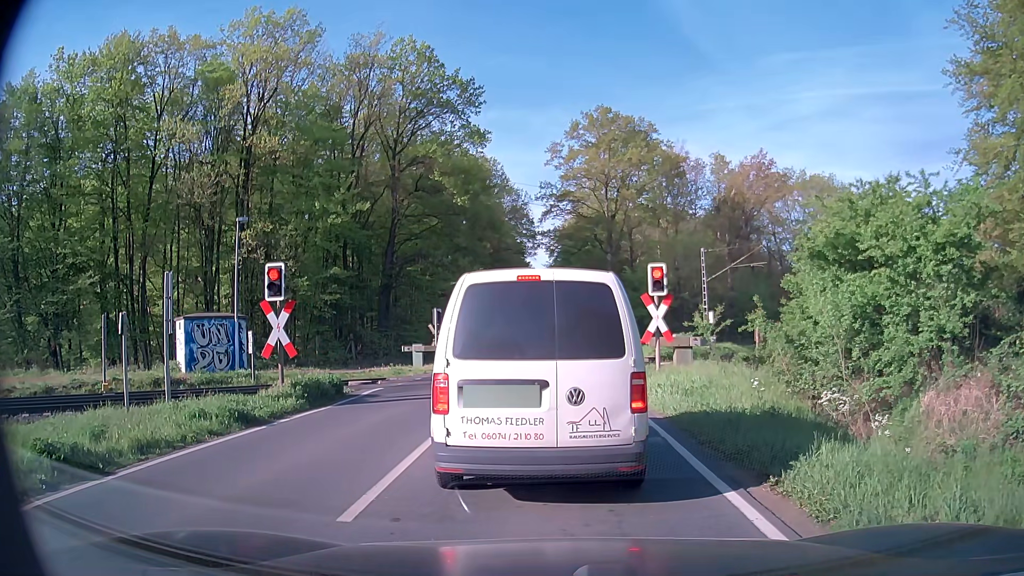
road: secondary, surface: asphalt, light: Day
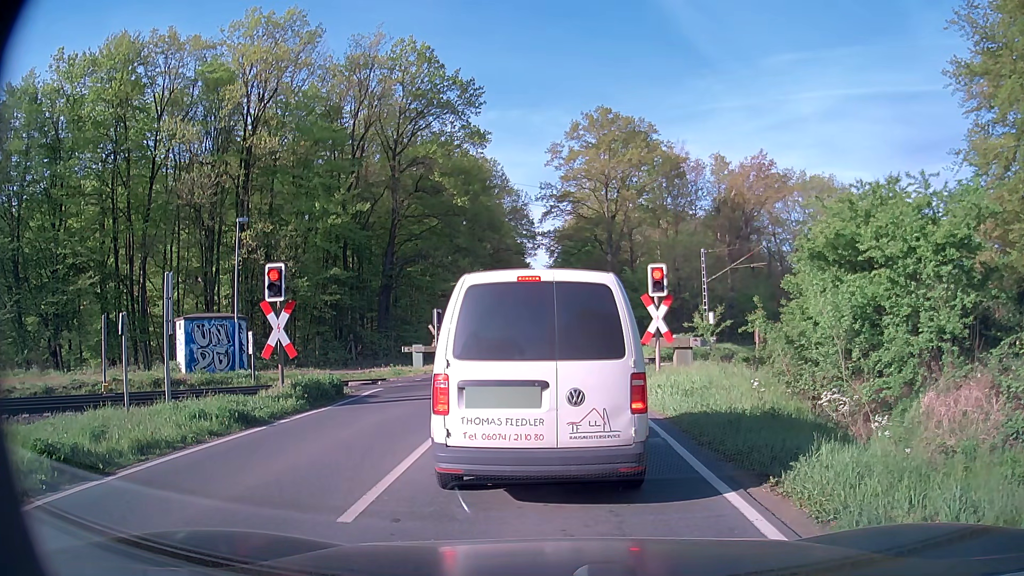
(0.0, +0.1) m; 0°
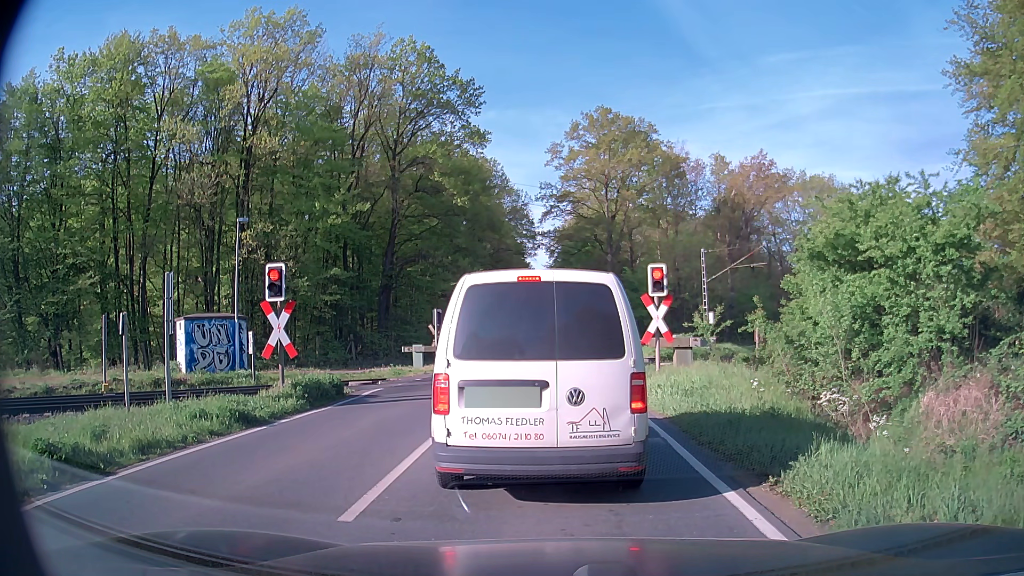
(0.0, 0.0) m; 0°
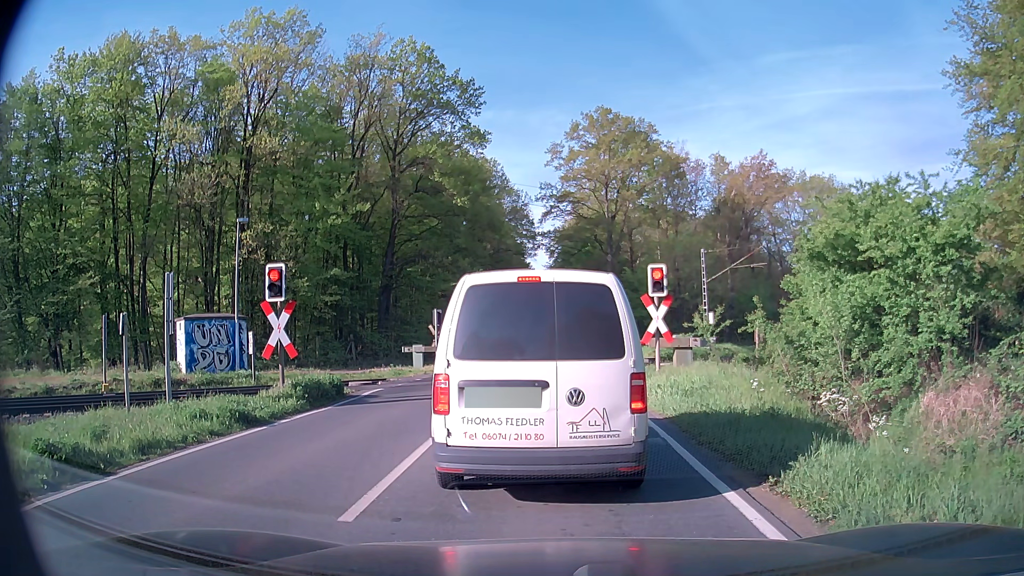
(0.0, +0.1) m; 0°
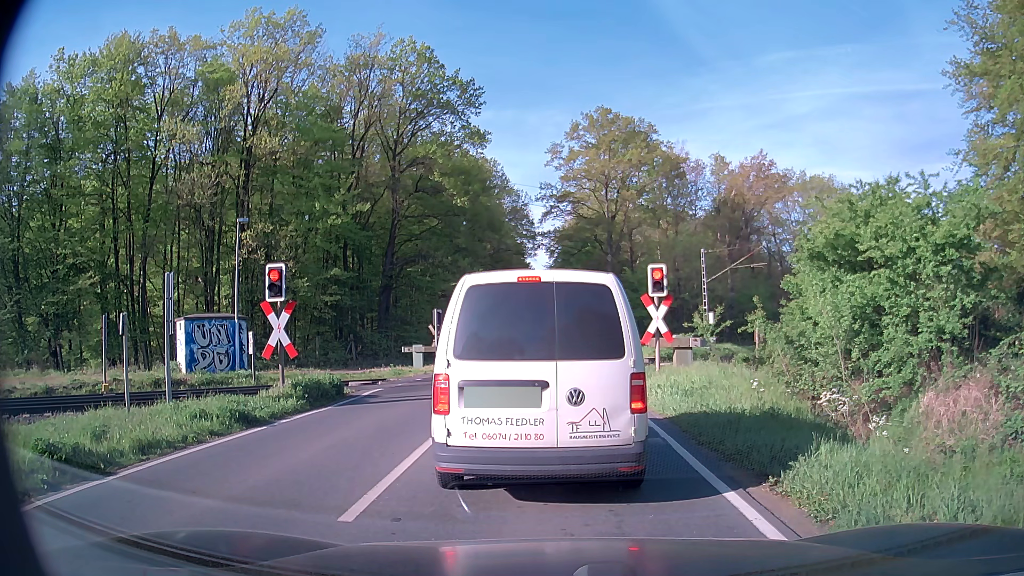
(0.0, 0.0) m; 0°
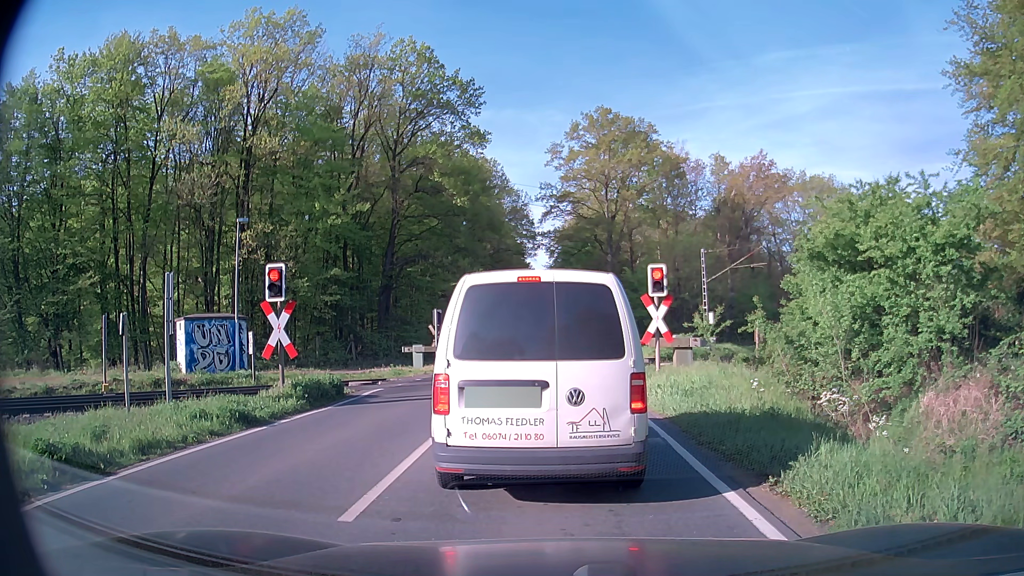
(0.0, 0.0) m; 0°
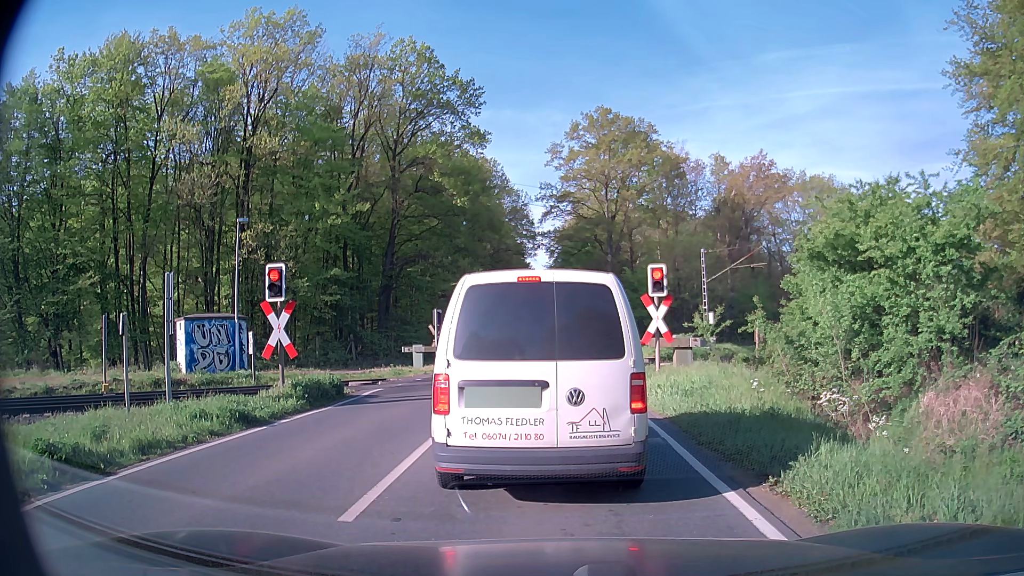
(0.0, 0.0) m; 0°
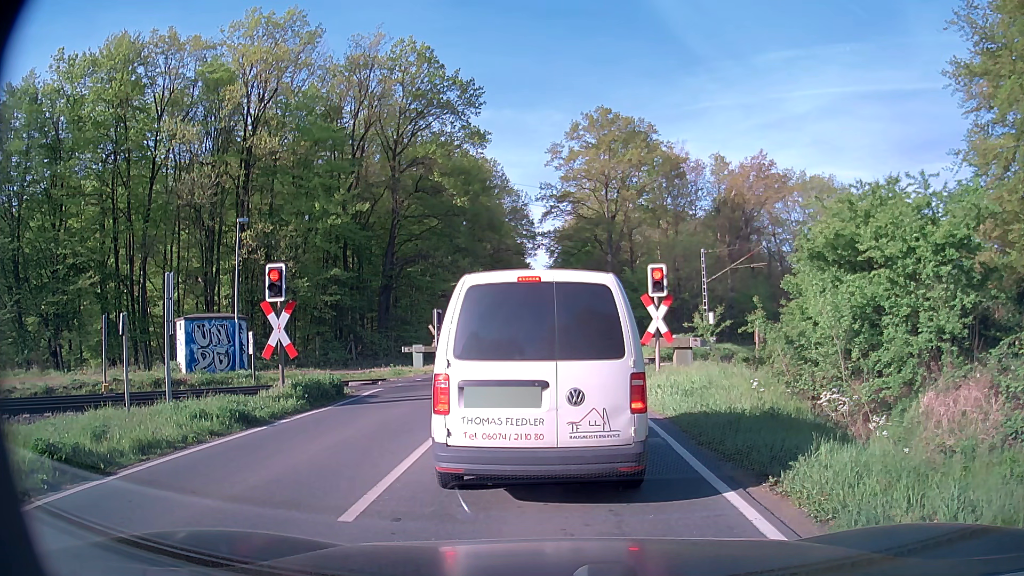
(0.0, 0.0) m; 0°
